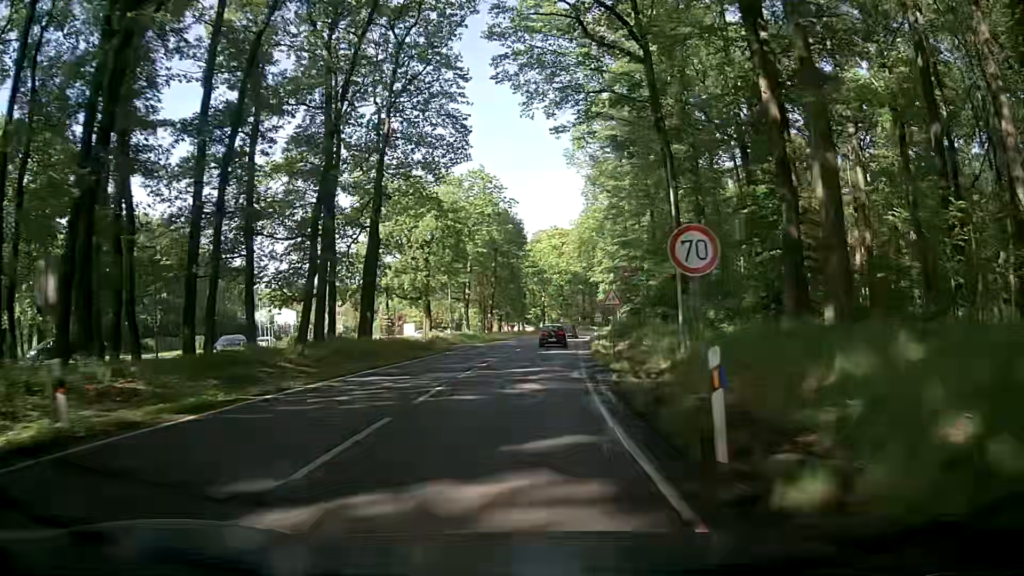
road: secondary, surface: asphalt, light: Day
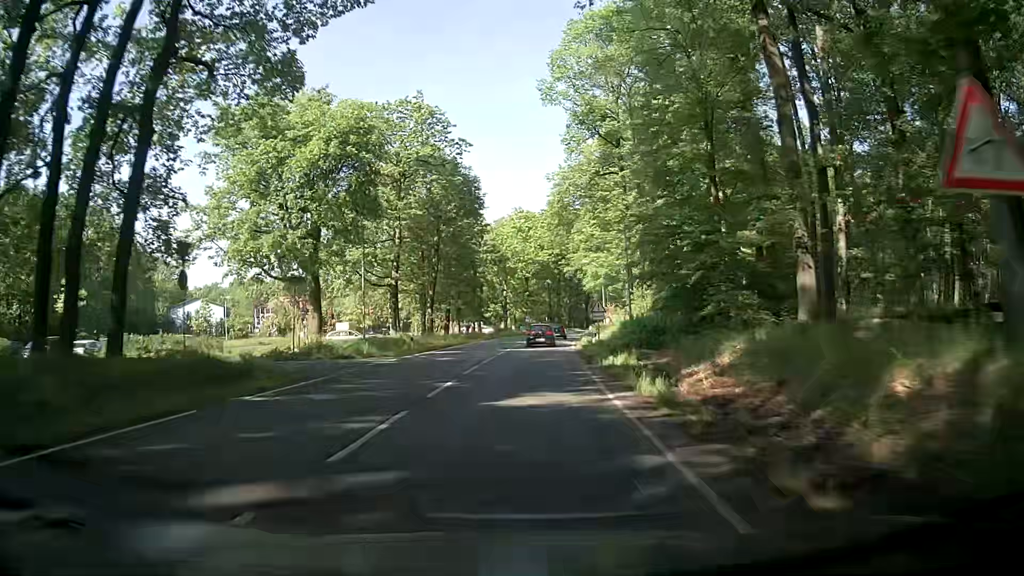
(+0.7, +22.9) m; +3°
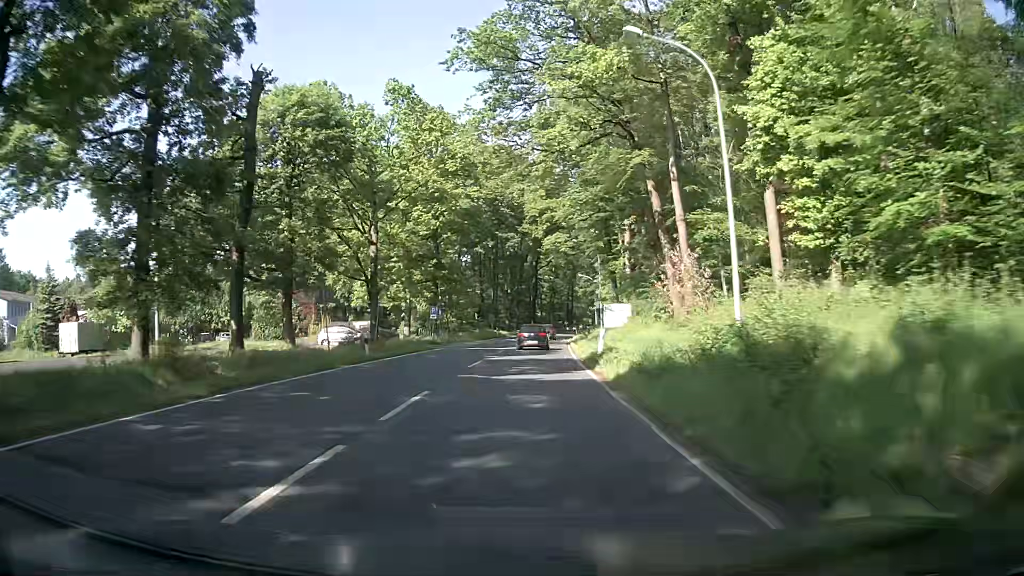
(+2.8, +57.3) m; +5°
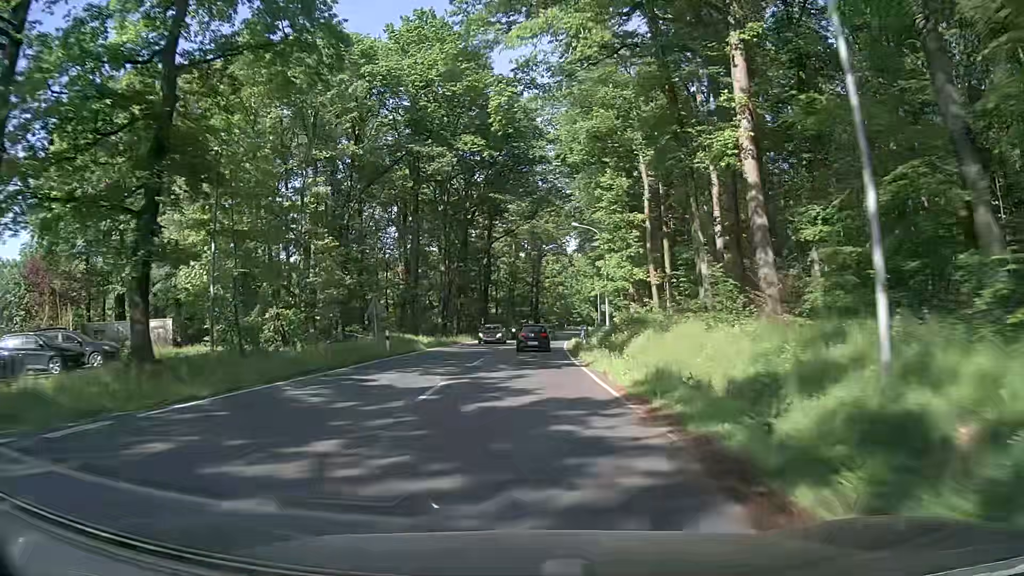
(+2.2, +45.5) m; +5°
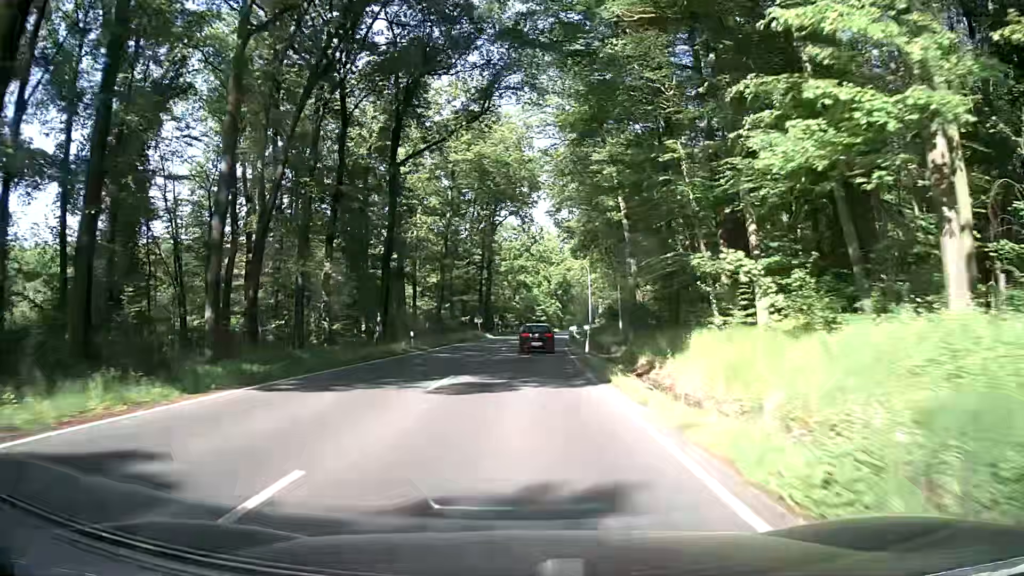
(+1.5, +45.7) m; +4°
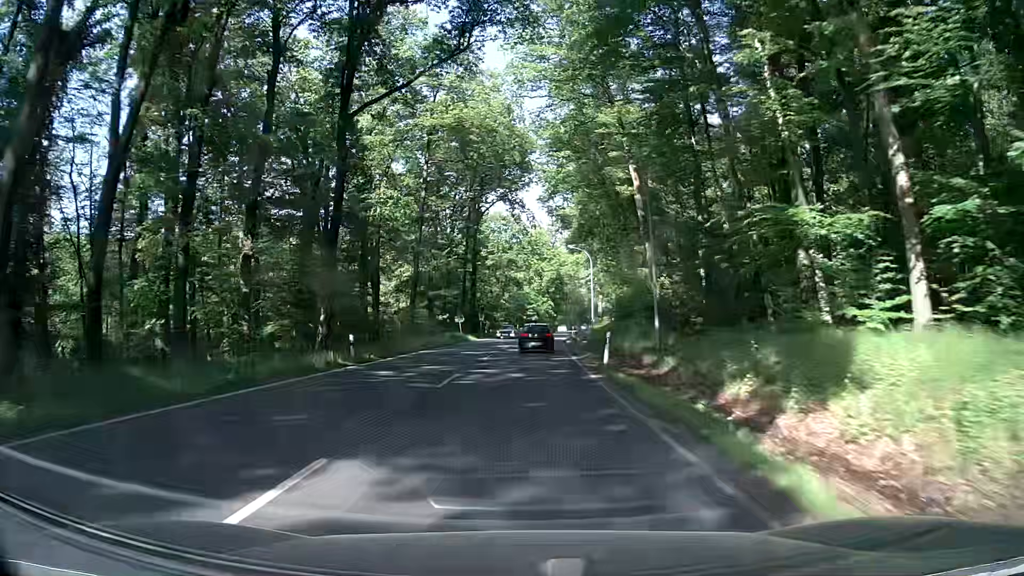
(+0.1, +11.4) m; +1°
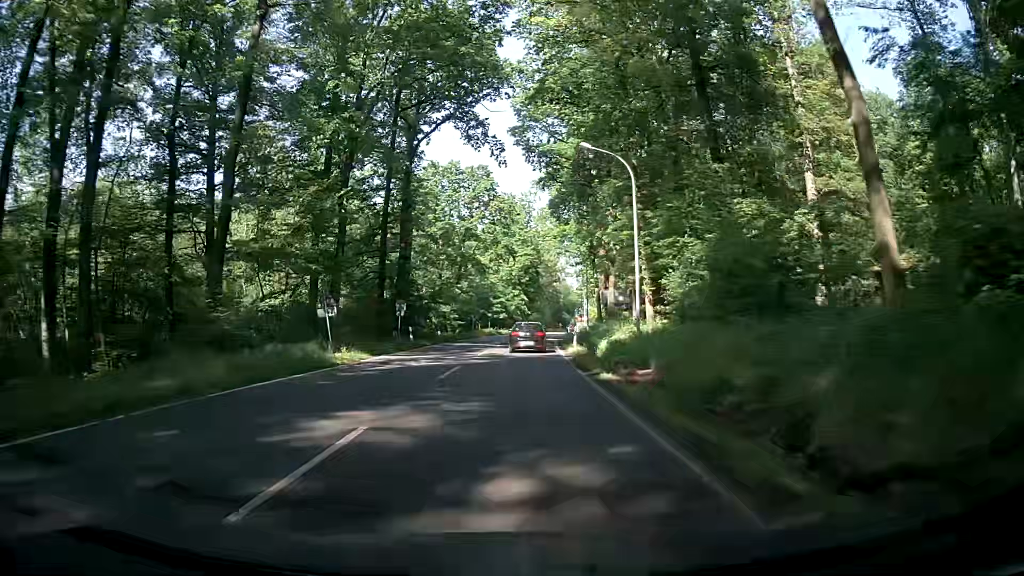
(+0.5, +34.0) m; +3°
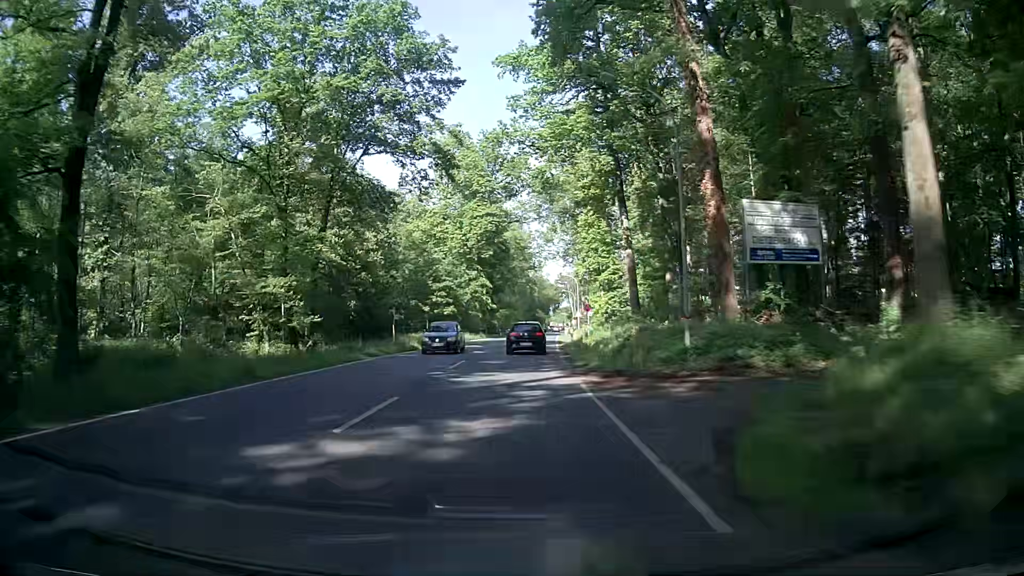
(+0.9, +44.2) m; +2°
(0, +10) (0, +20) (+1, +30) (+1, +40) (+2, +50) (+2, +60) (+3, +70) (+4, +80) (+5, +90) (+5, +100) m
